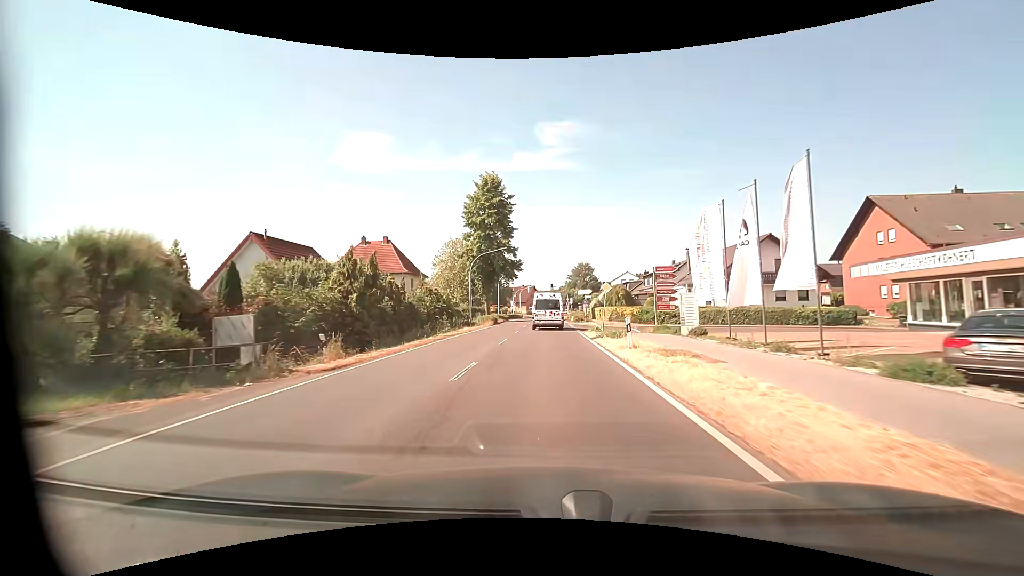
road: primary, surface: asphalt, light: Day
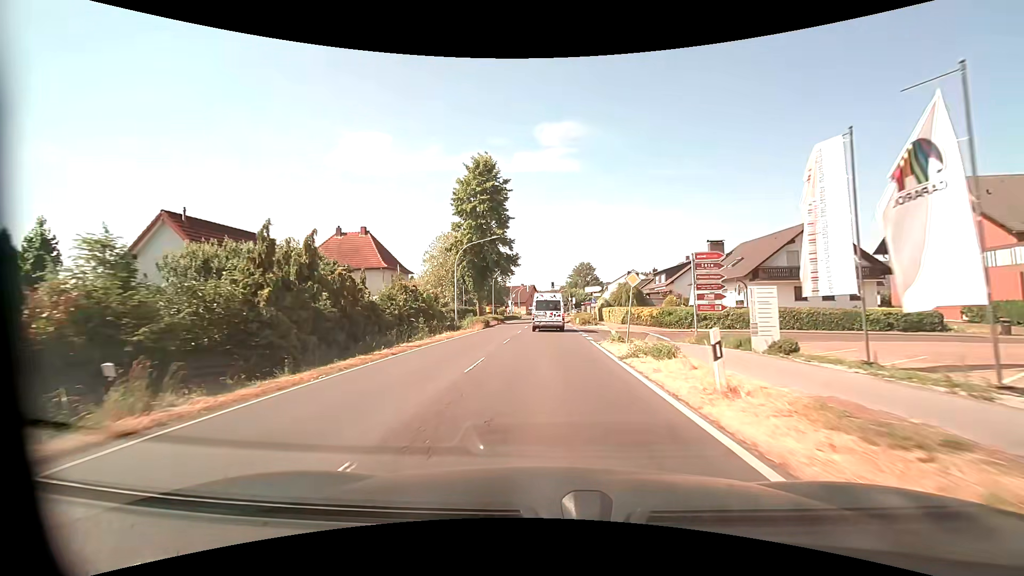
(0.0, +7.8) m; 0°
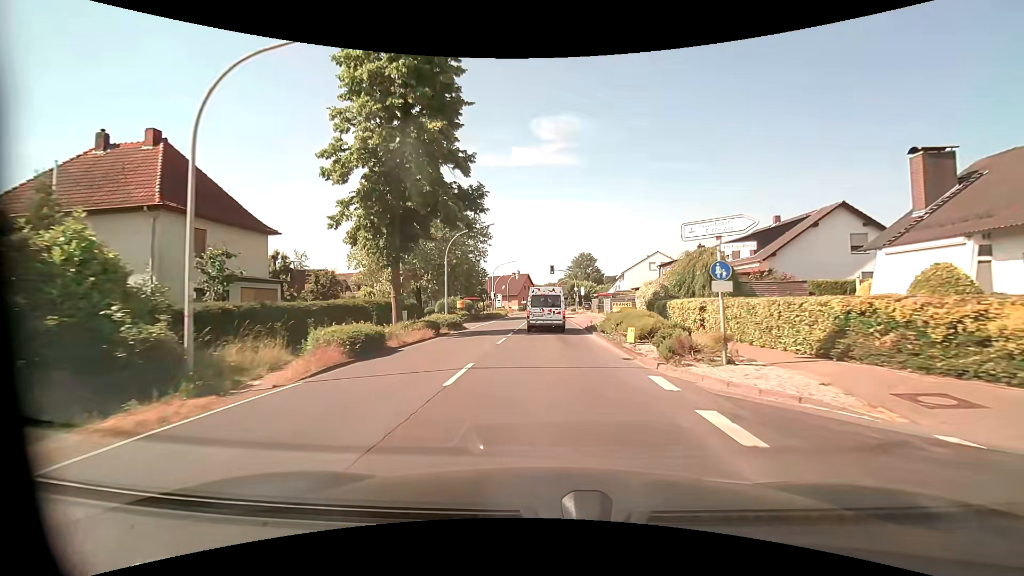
(+0.1, +29.2) m; 0°
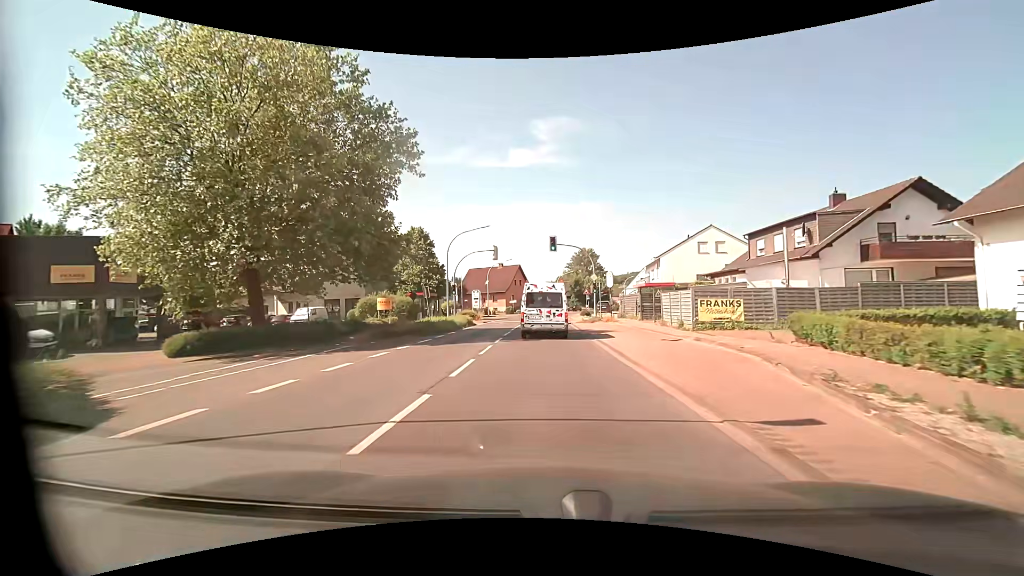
(+0.1, +30.6) m; 0°
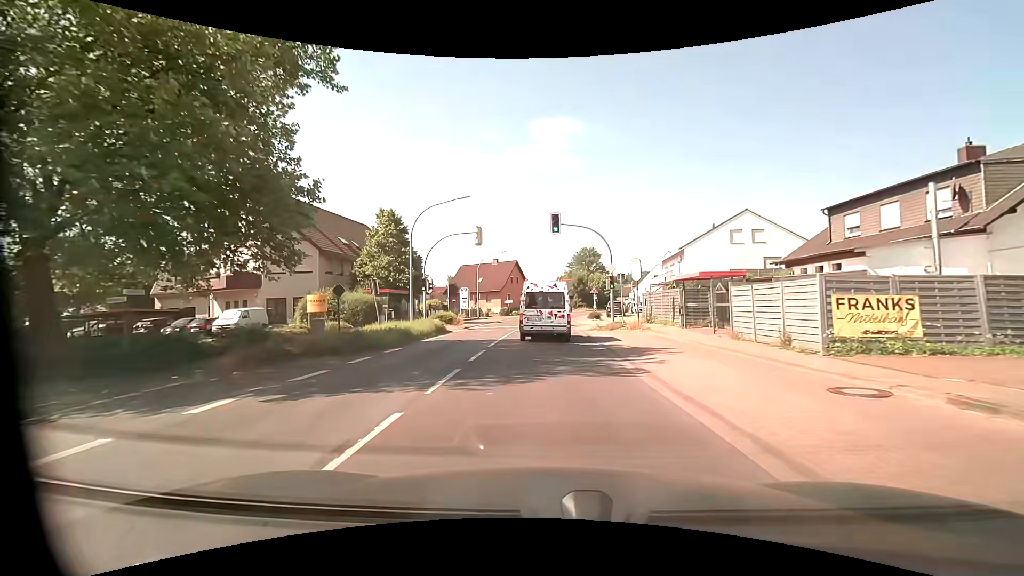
(0.0, +10.5) m; 0°
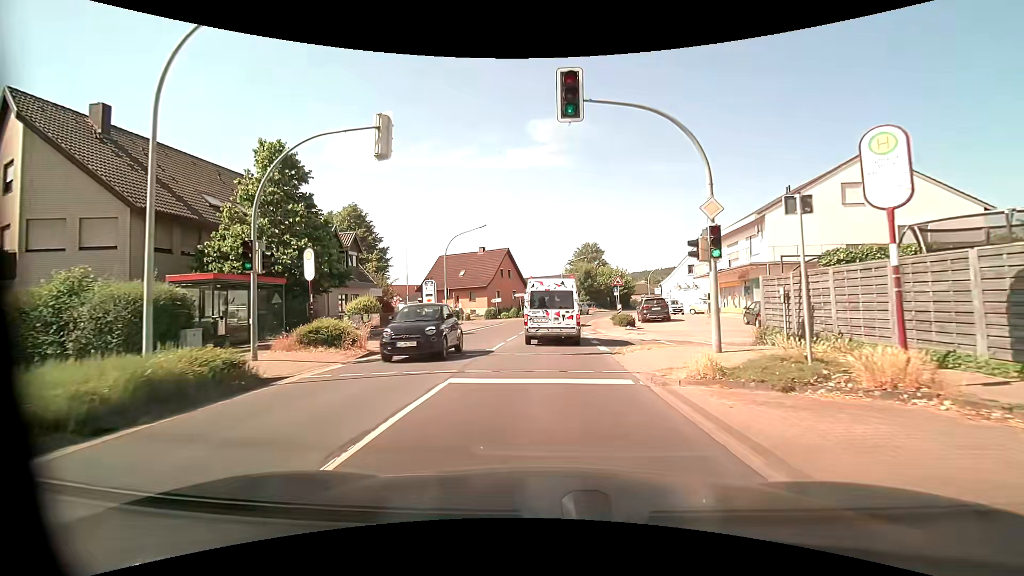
(+0.1, +18.9) m; +1°
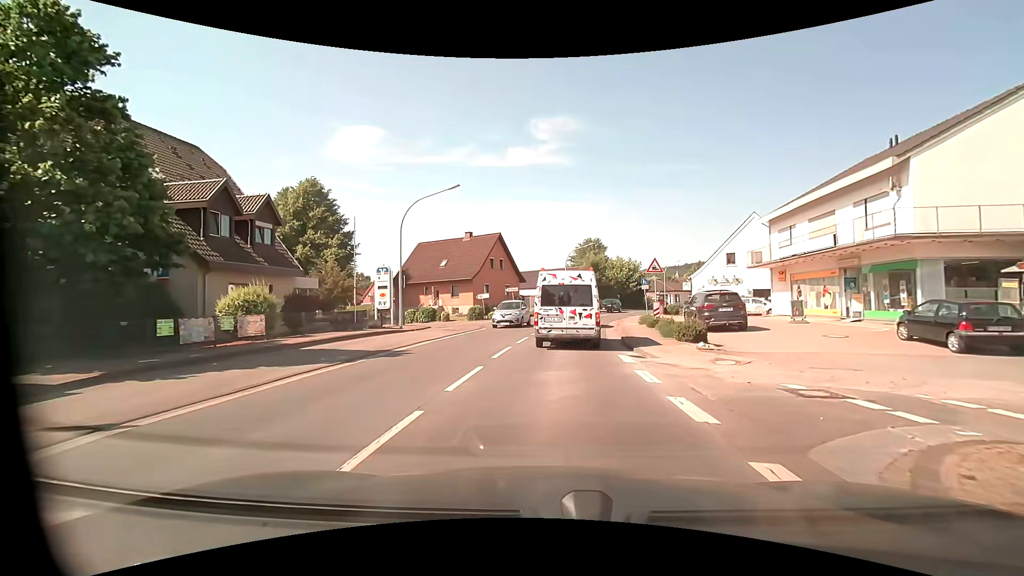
(-0.1, +12.4) m; -1°
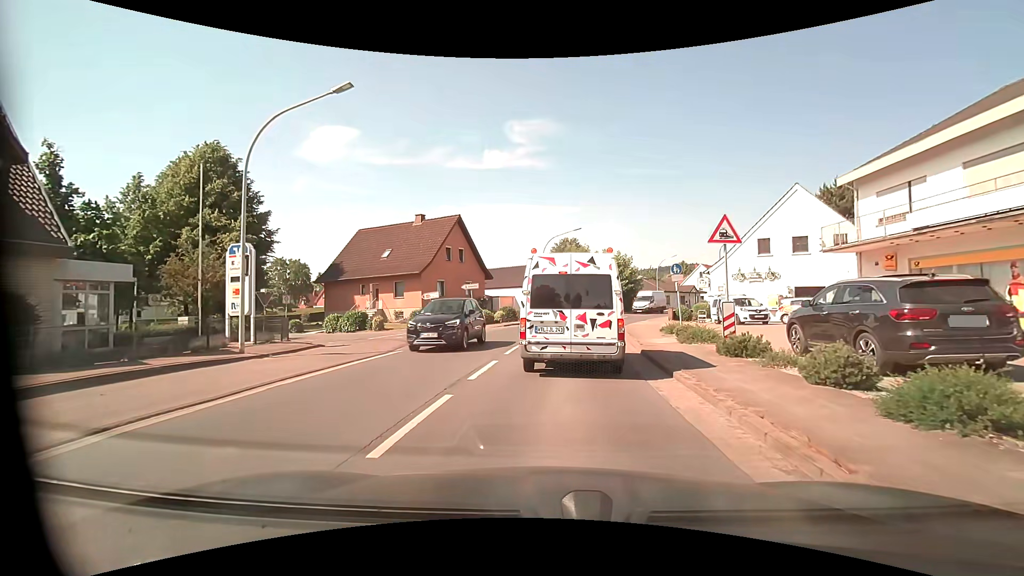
(+0.3, +12.3) m; +3°
